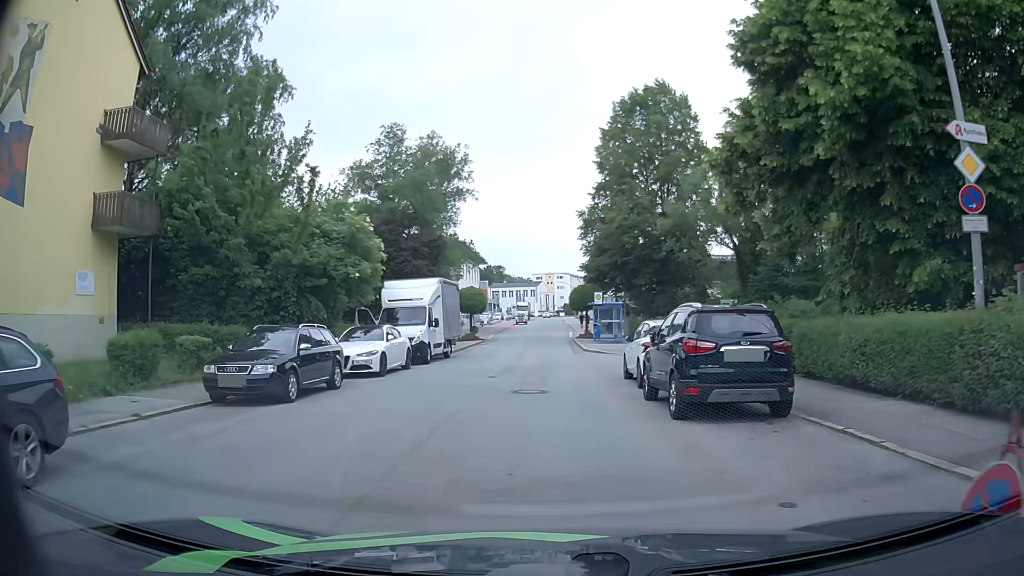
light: Day
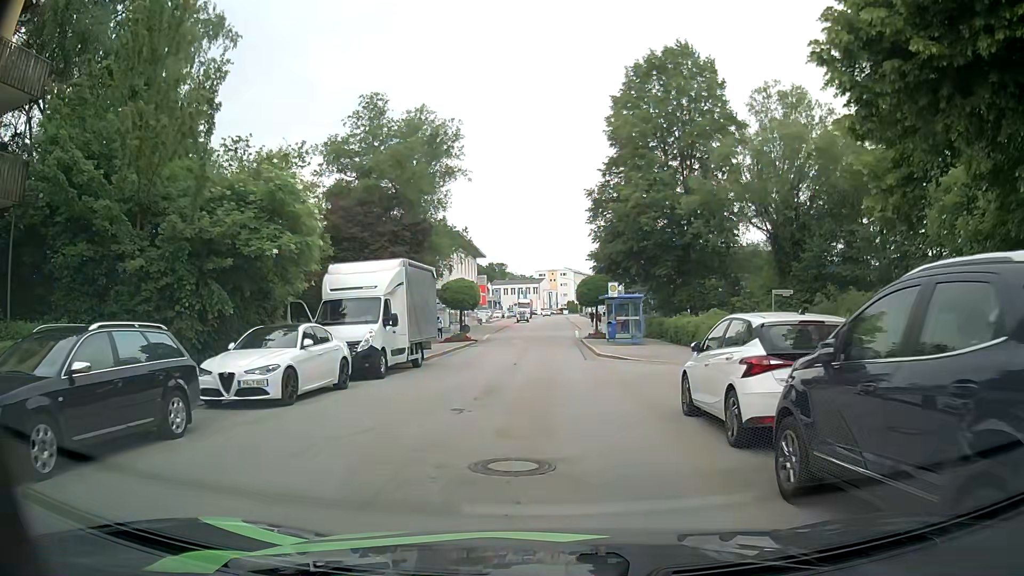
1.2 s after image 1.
(0.0, +7.2) m; 0°
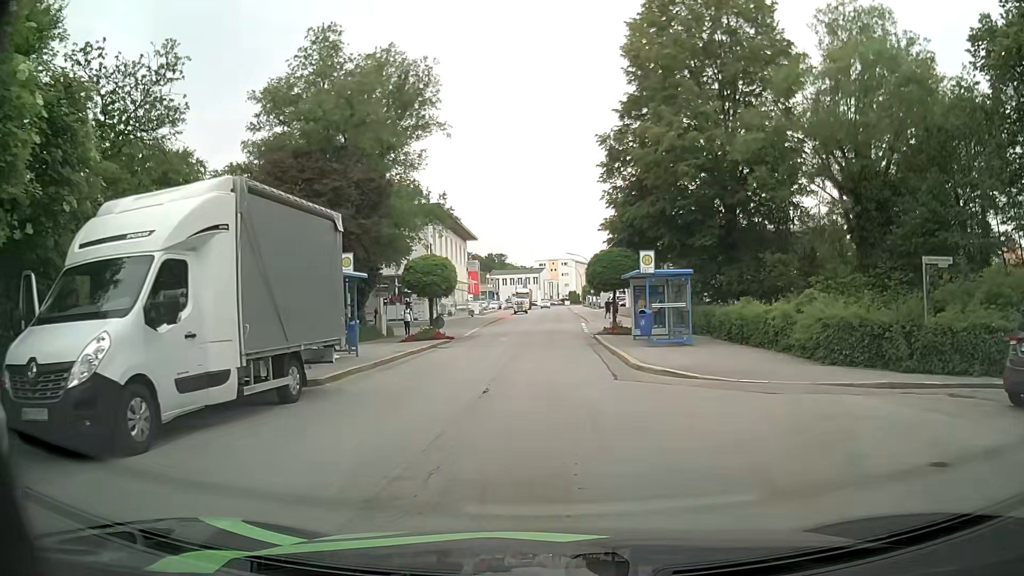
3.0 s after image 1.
(0.0, +10.9) m; +1°
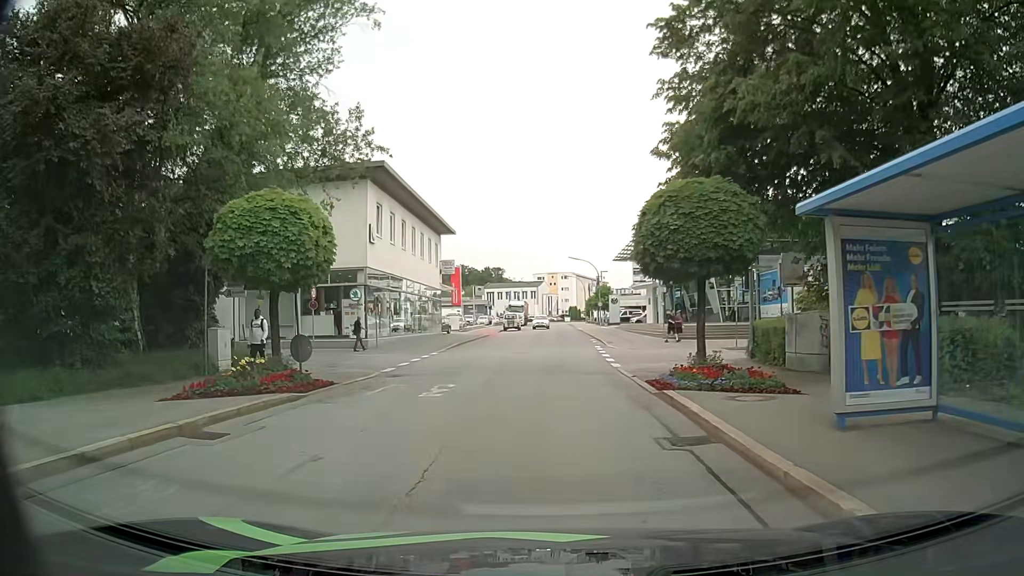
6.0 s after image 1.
(-0.1, +18.1) m; -1°
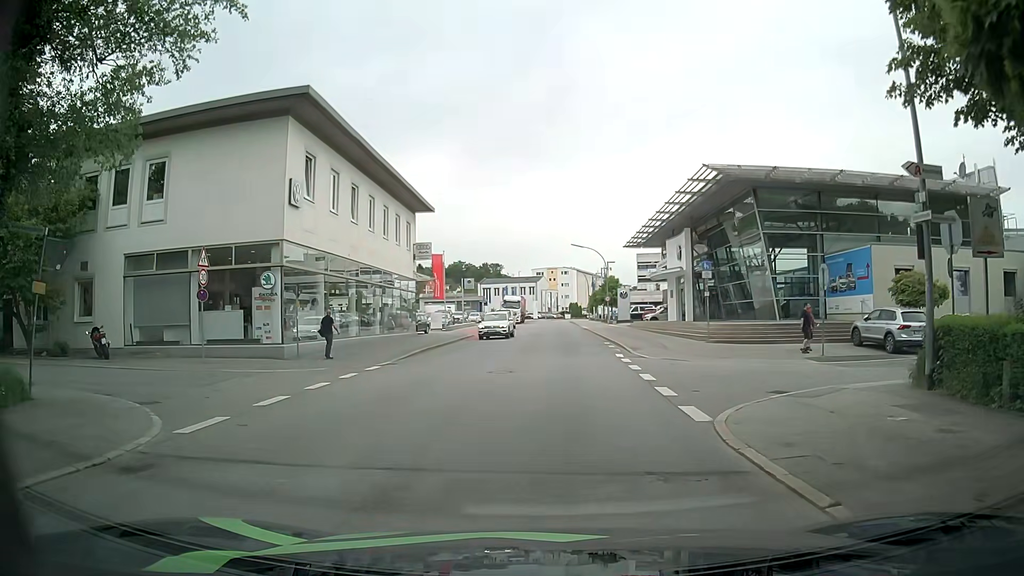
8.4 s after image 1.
(+0.1, +11.1) m; +1°
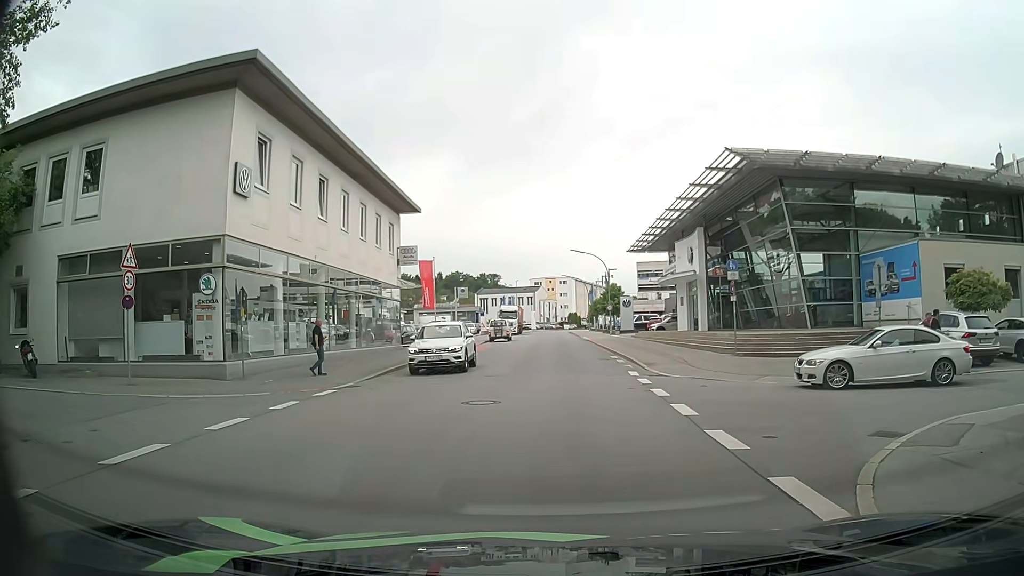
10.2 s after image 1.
(0.0, +4.4) m; -1°
